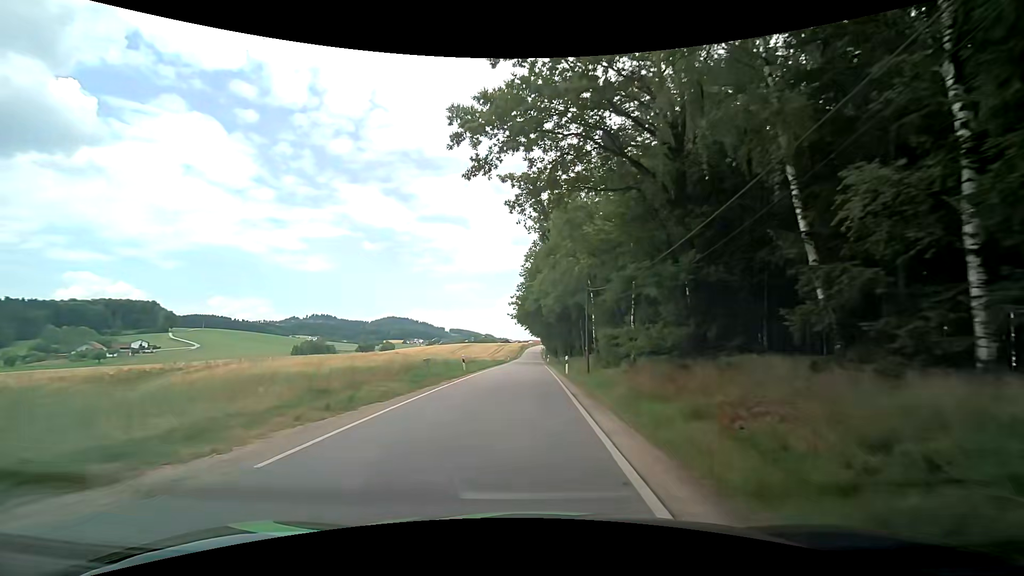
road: tertiary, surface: asphalt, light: Day
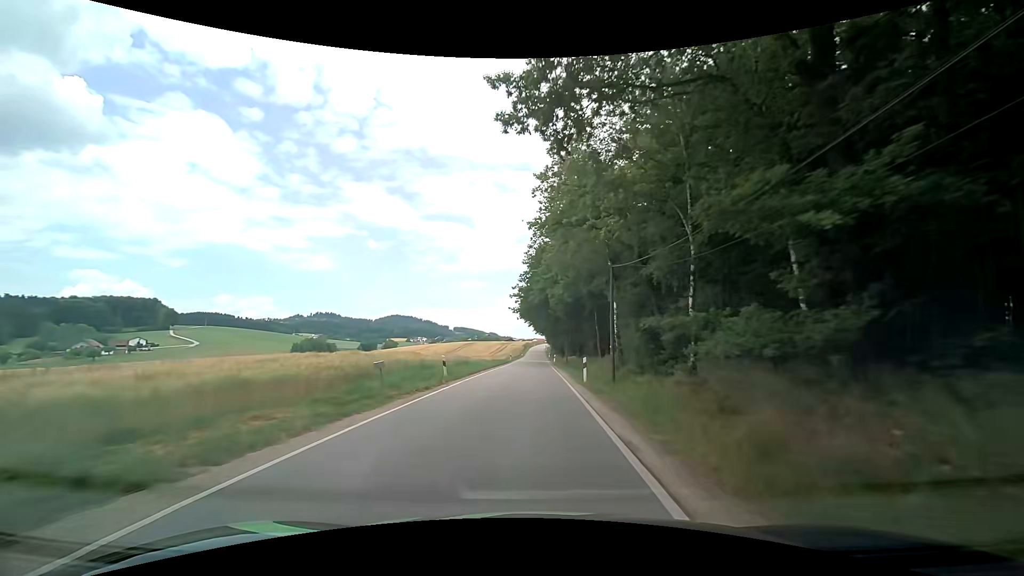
(+0.1, +7.8) m; +1°
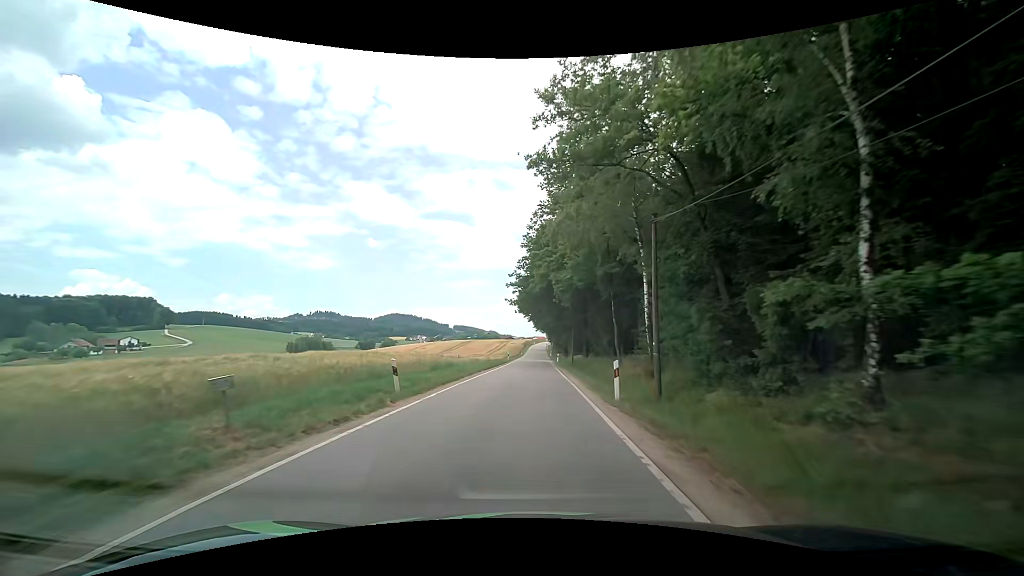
(-0.1, +7.8) m; -1°
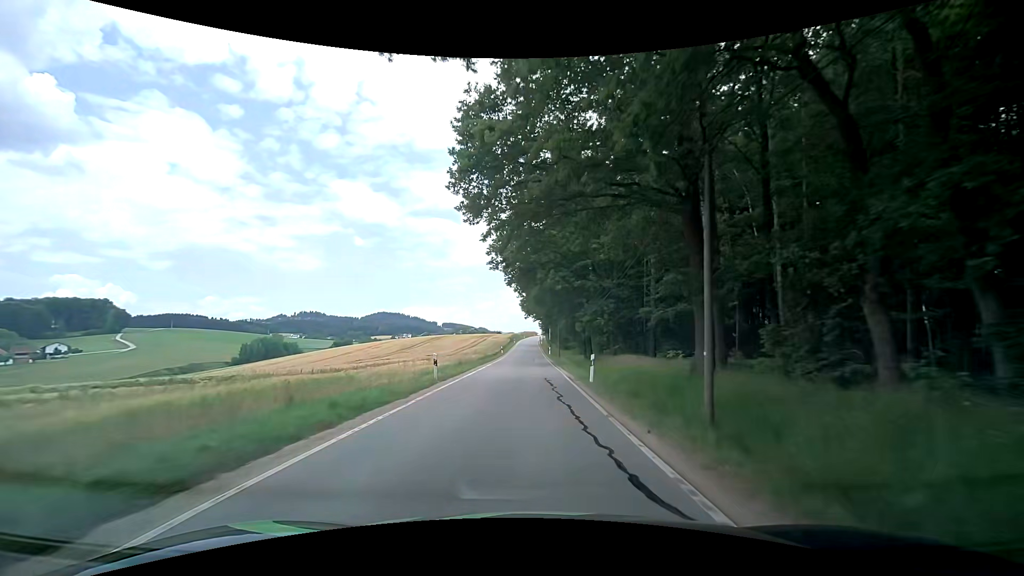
(+0.4, +41.2) m; +1°
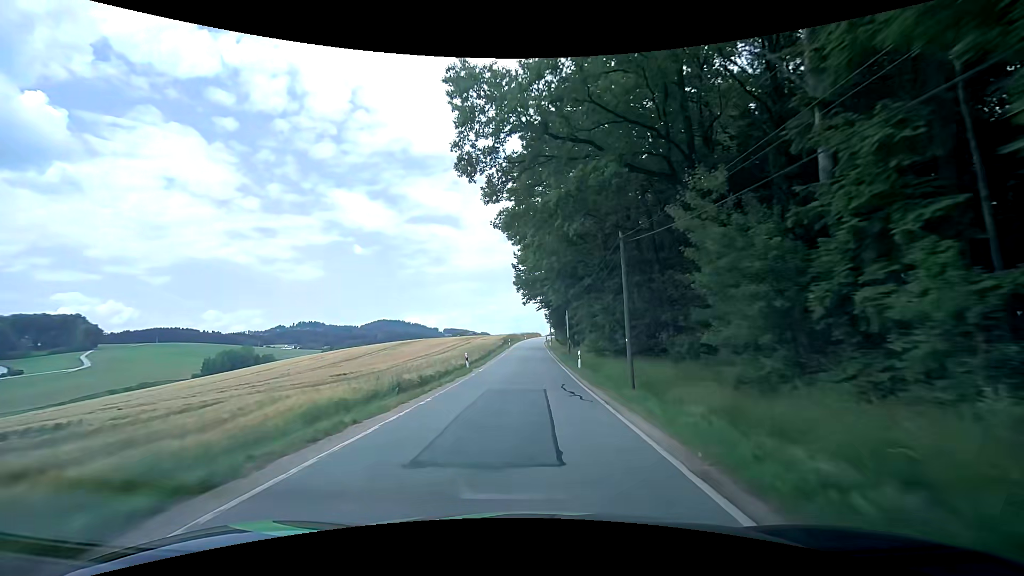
(-0.1, +37.4) m; -1°
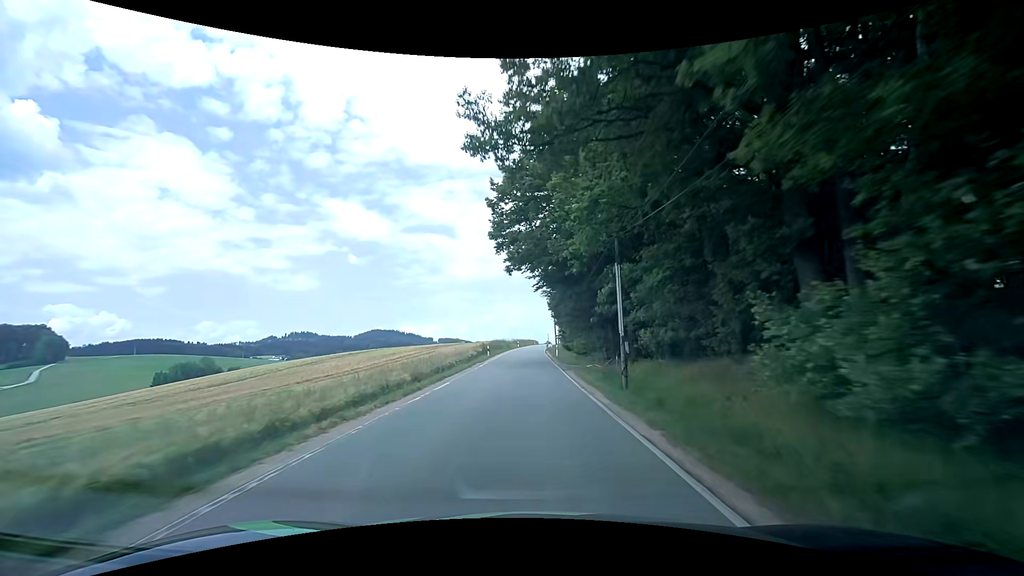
(+0.3, +29.8) m; +1°
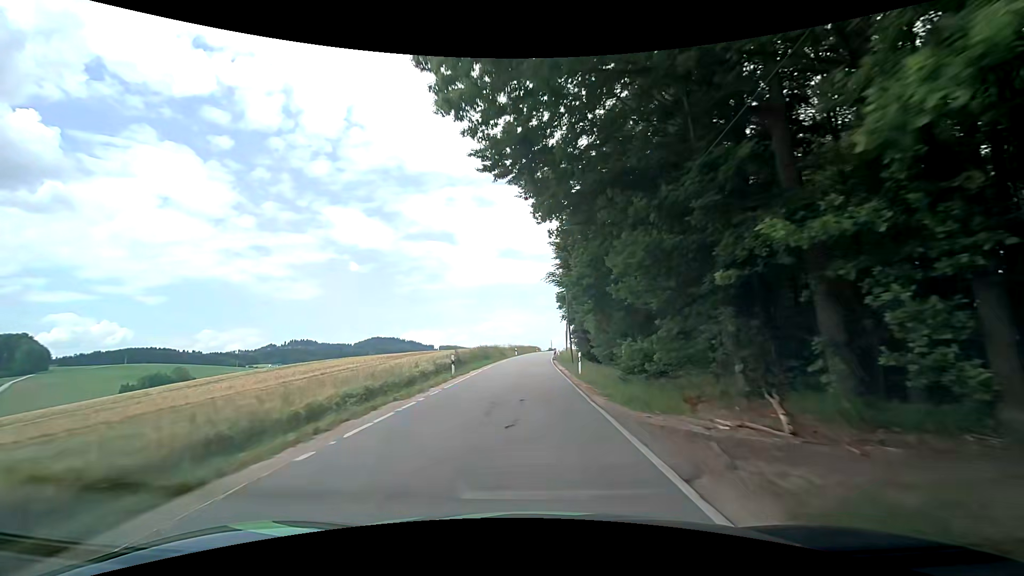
(0.0, +20.0) m; 0°
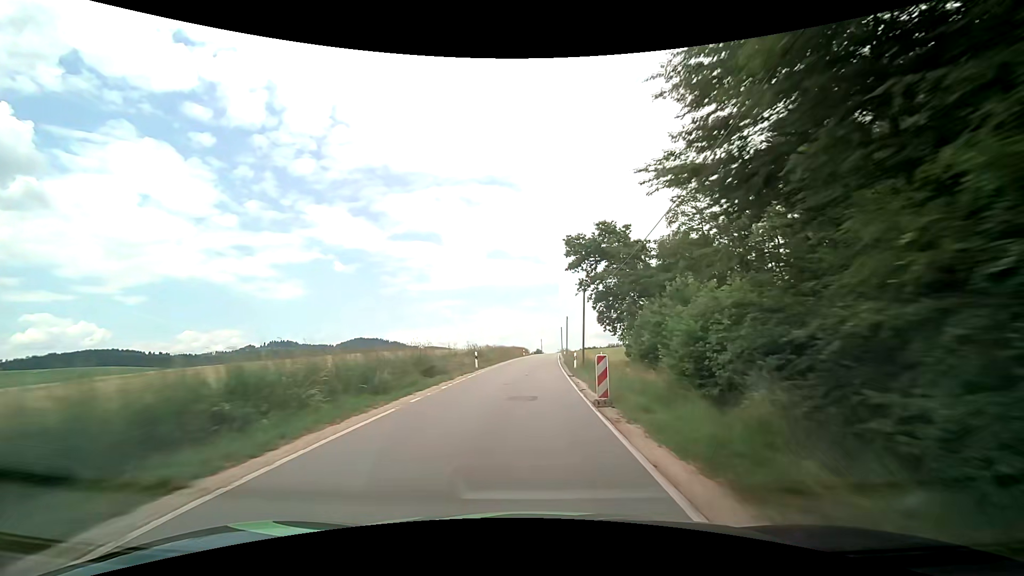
(+0.1, +39.7) m; +1°
